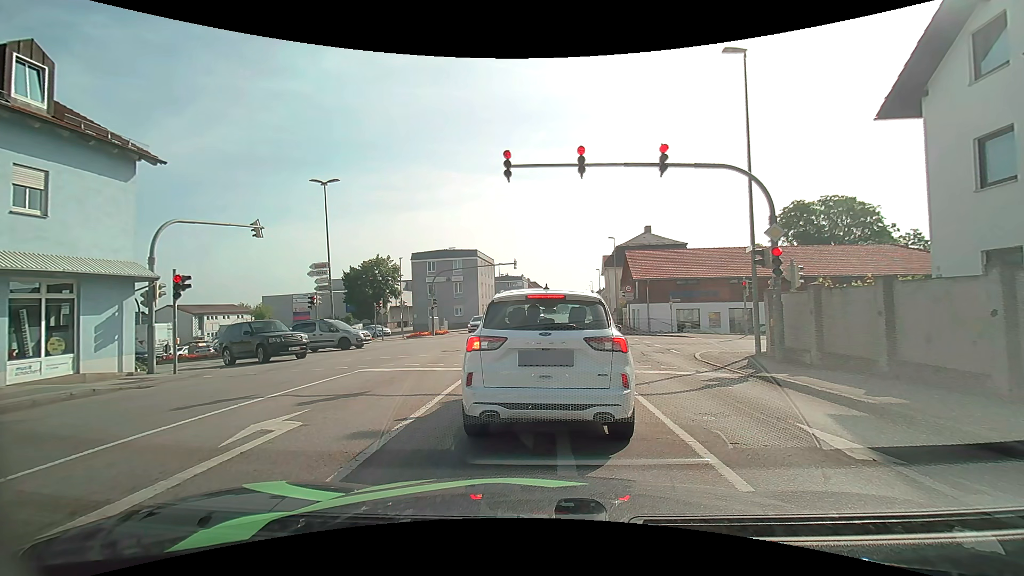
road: tertiary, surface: asphalt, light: Day
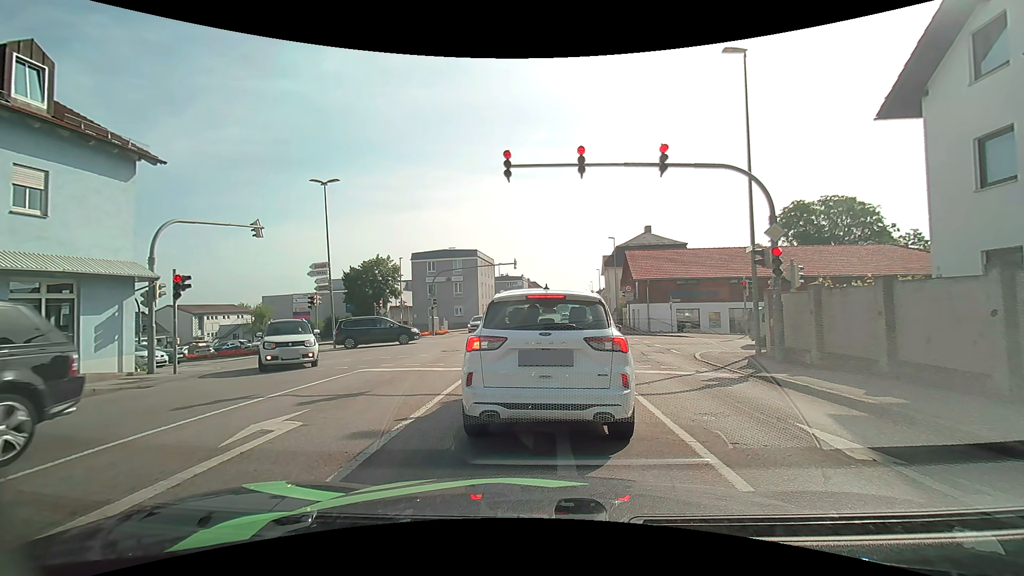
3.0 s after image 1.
(0.0, 0.0) m; 0°
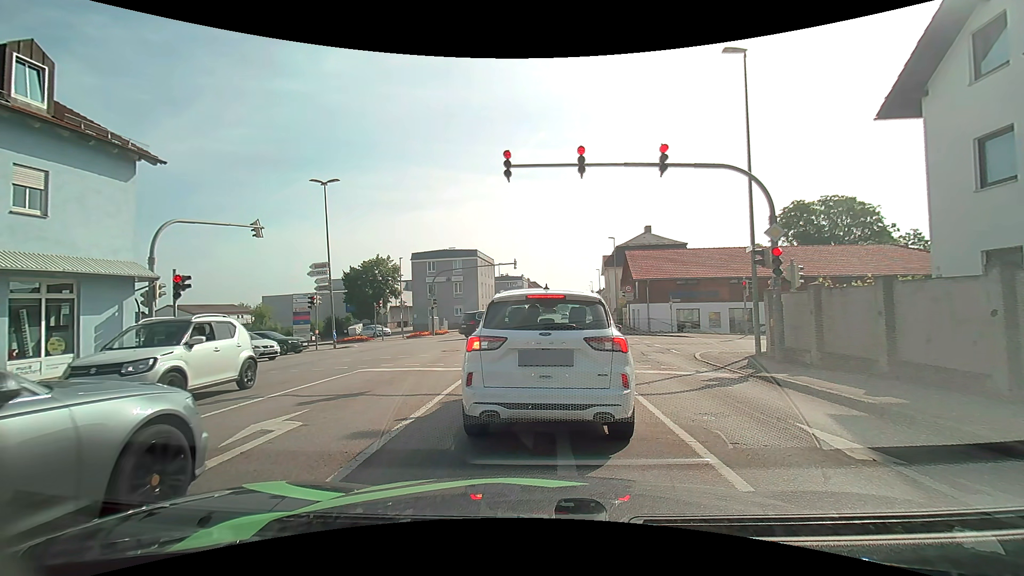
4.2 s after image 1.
(0.0, 0.0) m; 0°
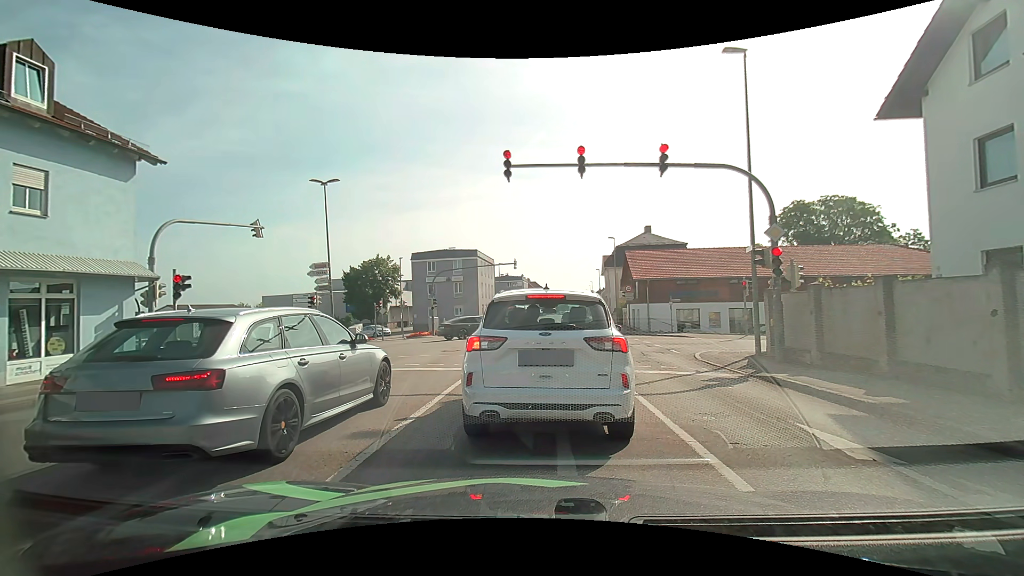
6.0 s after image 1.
(0.0, 0.0) m; 0°
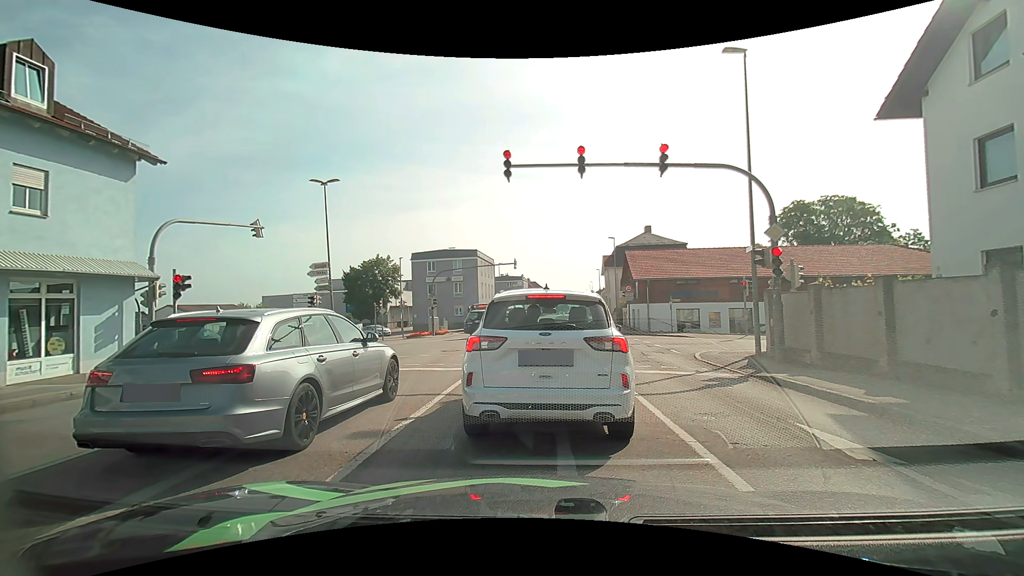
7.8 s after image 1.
(0.0, 0.0) m; 0°
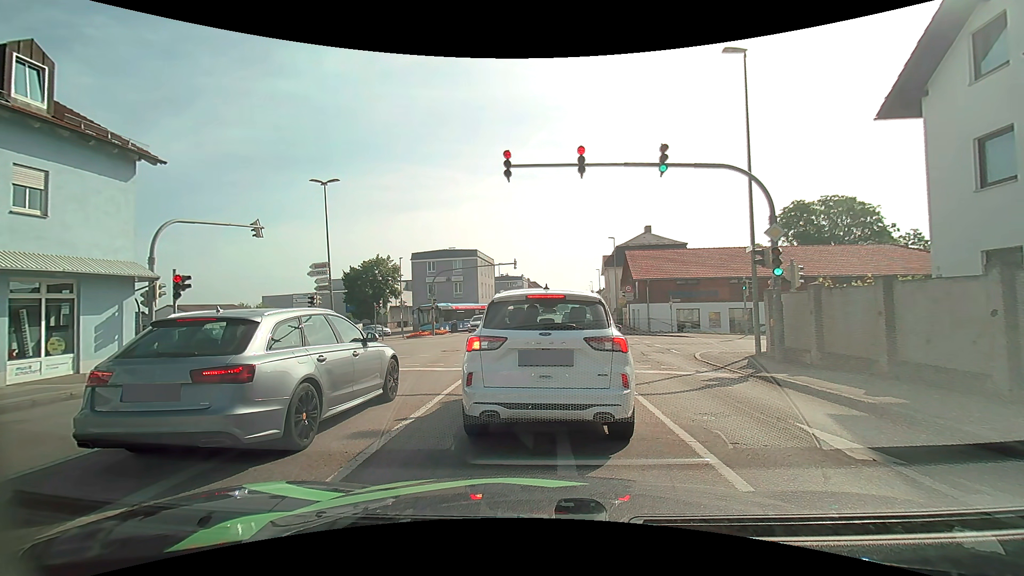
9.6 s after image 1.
(0.0, 0.0) m; 0°
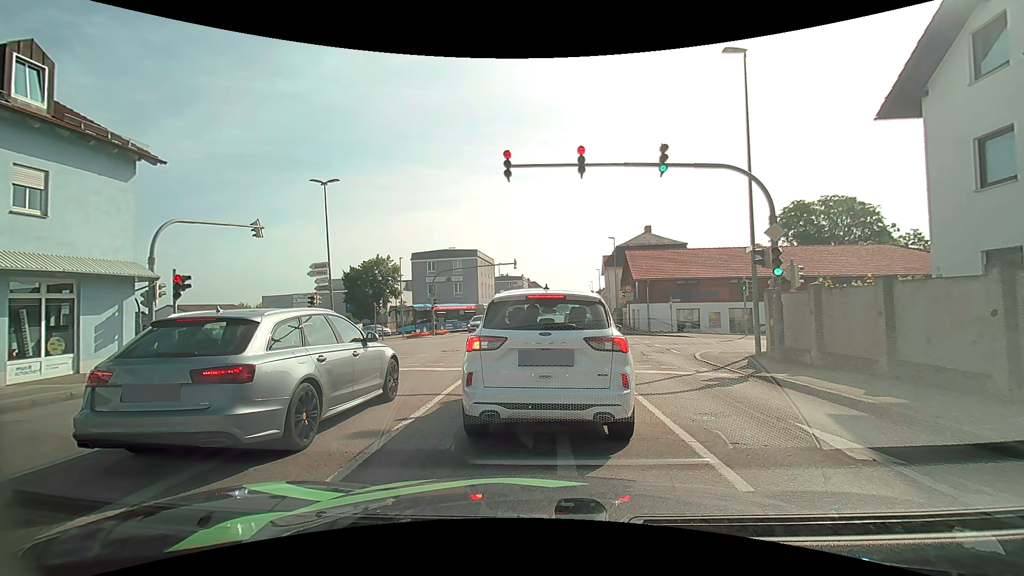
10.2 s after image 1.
(0.0, 0.0) m; 0°
